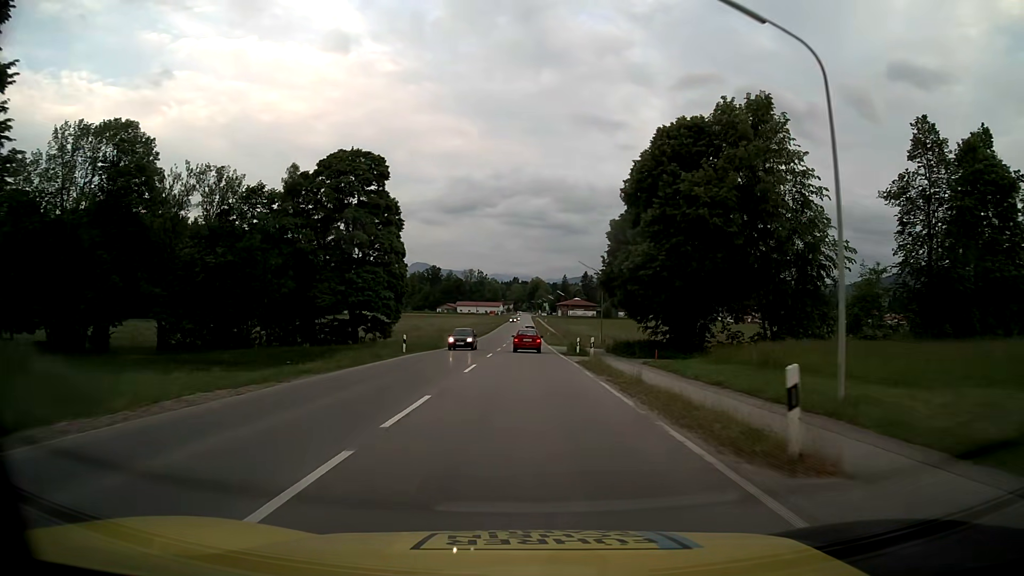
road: primary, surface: asphalt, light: Day
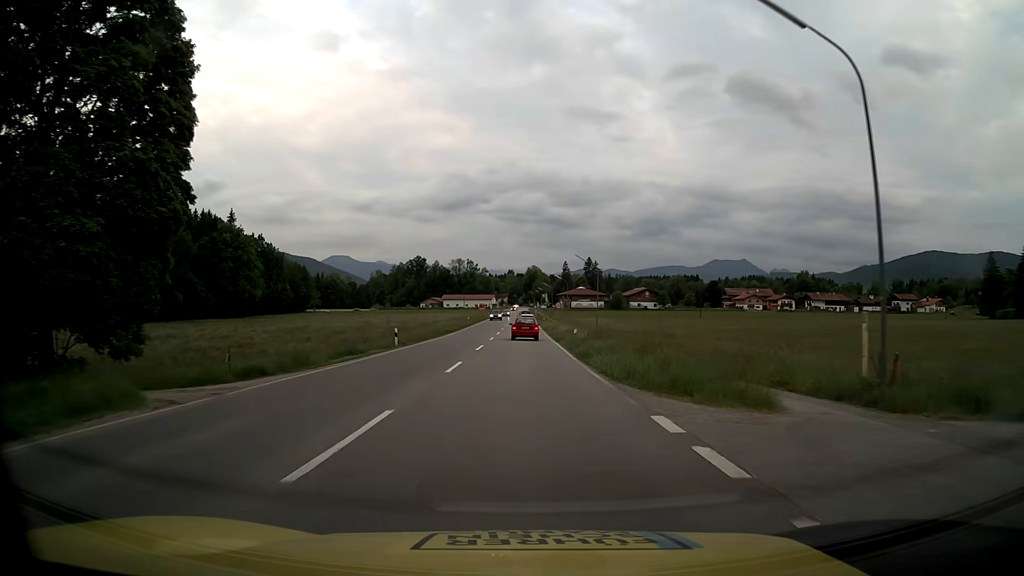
(+0.1, +51.1) m; 0°
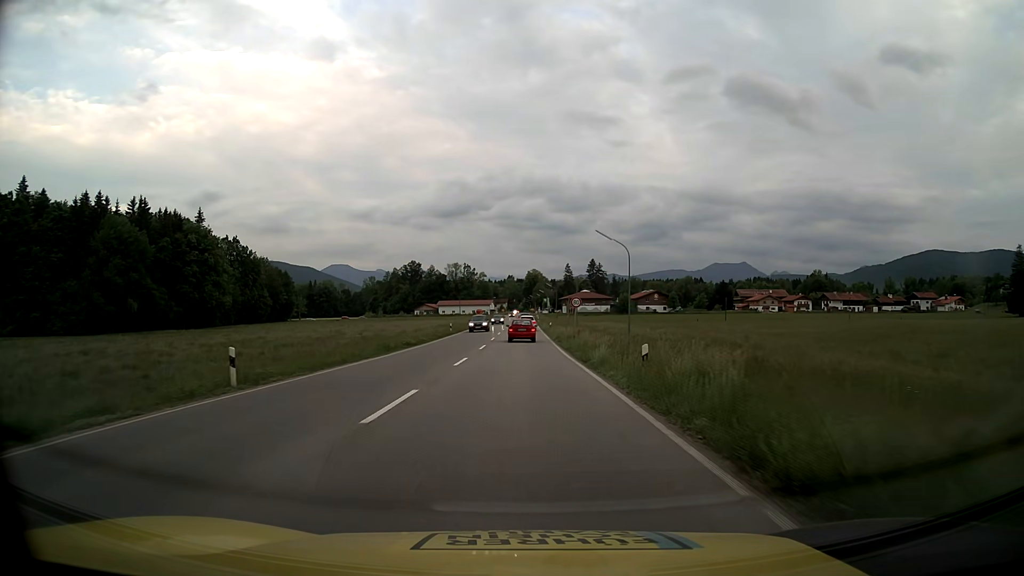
(0.0, +20.6) m; 0°
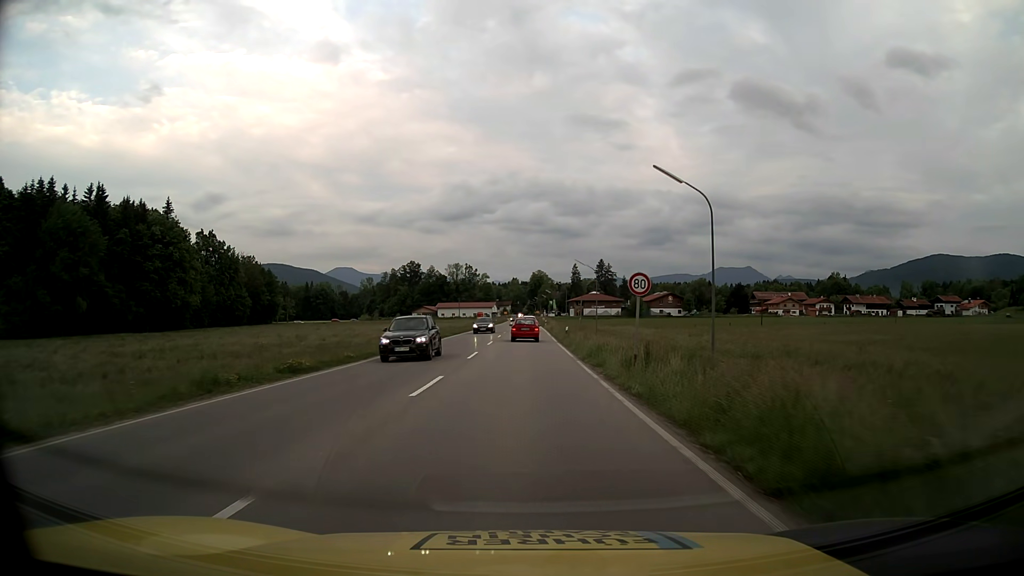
(-0.1, +20.2) m; 0°
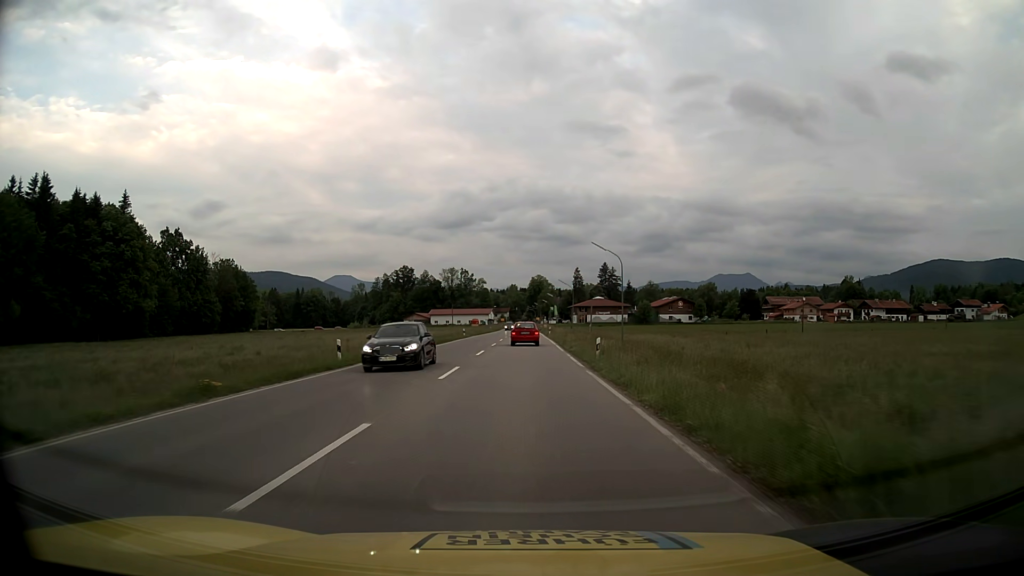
(0.0, +19.7) m; 0°
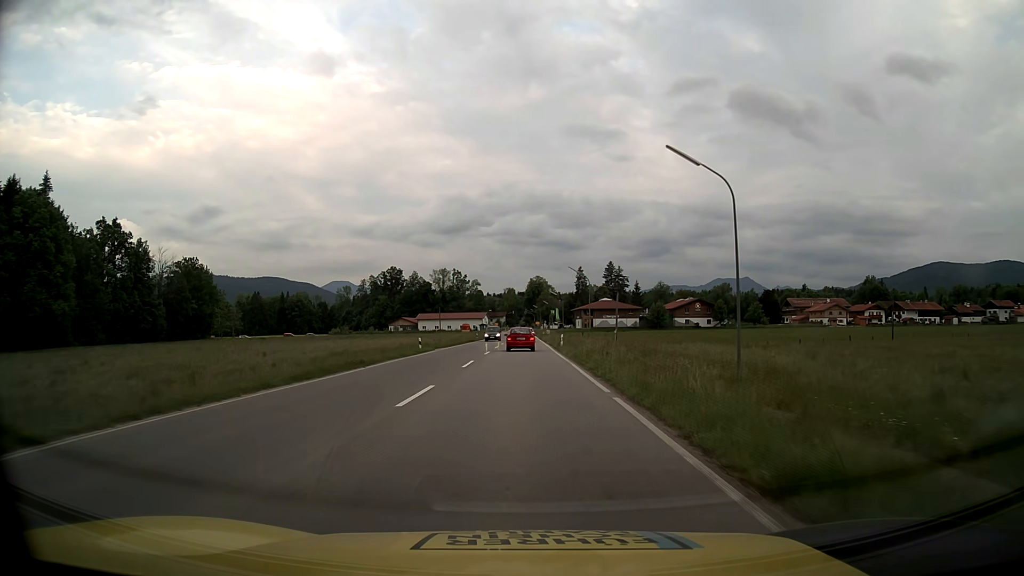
(+0.1, +28.9) m; 0°
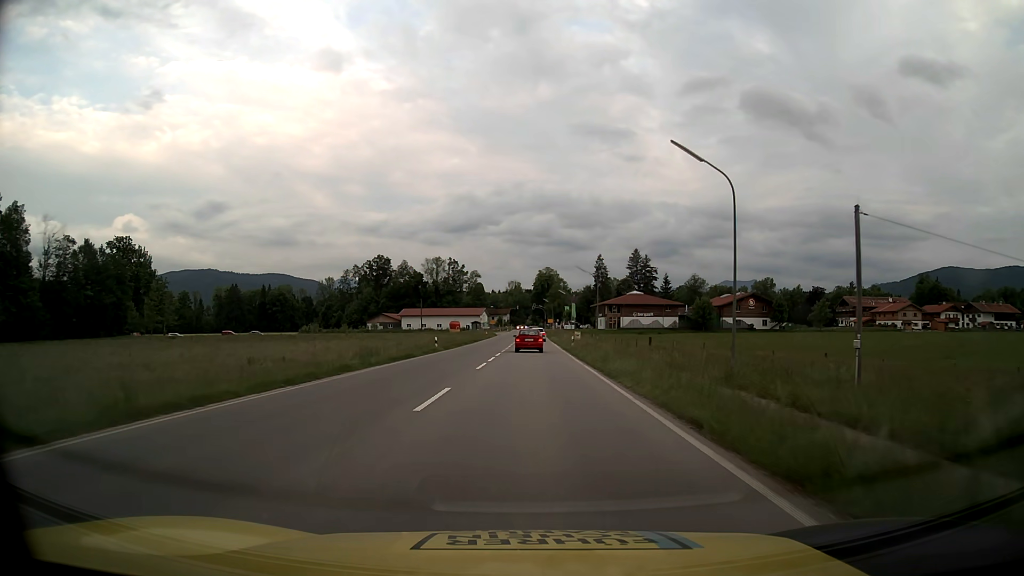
(-0.4, +48.4) m; -1°
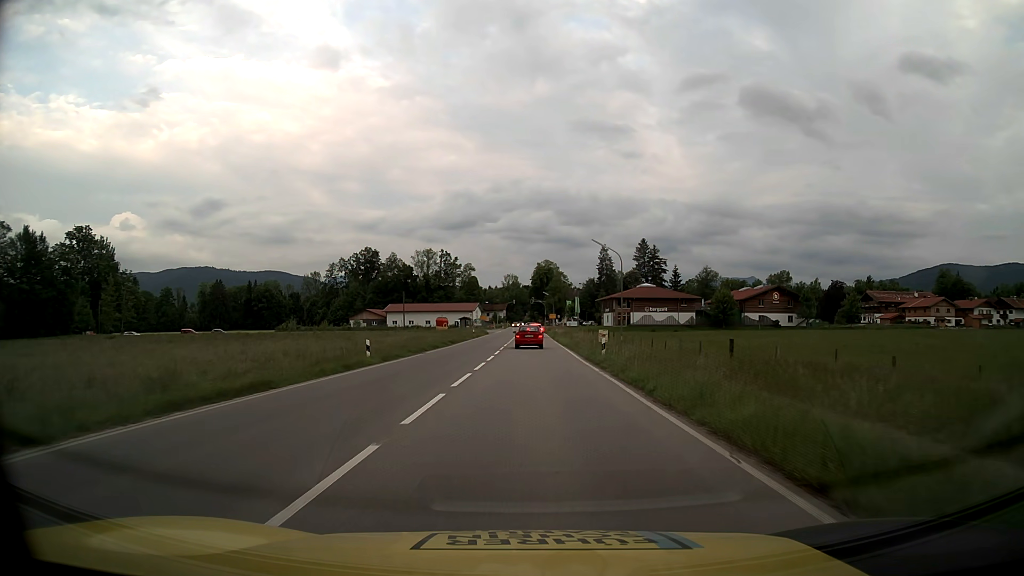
(0.0, +19.6) m; 0°
(0, +10) (0, +20) (0, +30) (0, +40) (0, +50) (0, +60) (0, +70) (0, +80) (+1, +90) (+1, +100) m
